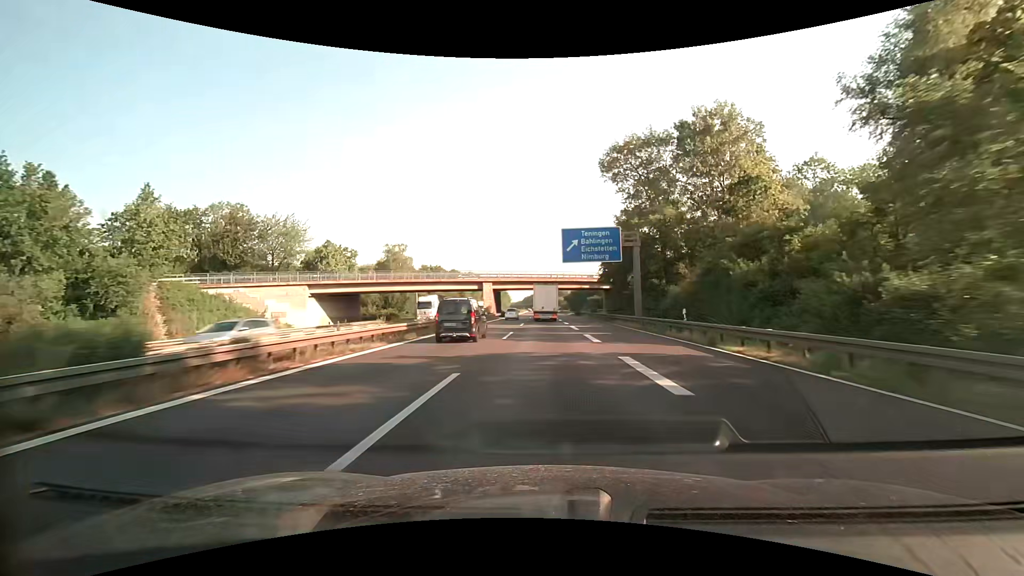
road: motorway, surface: asphalt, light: Day
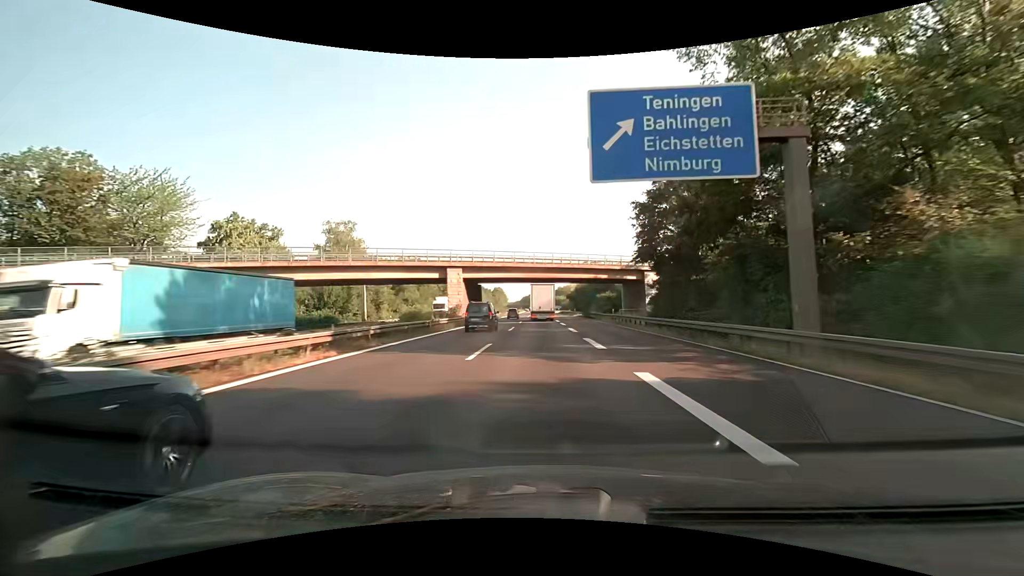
(0.0, +27.4) m; 0°
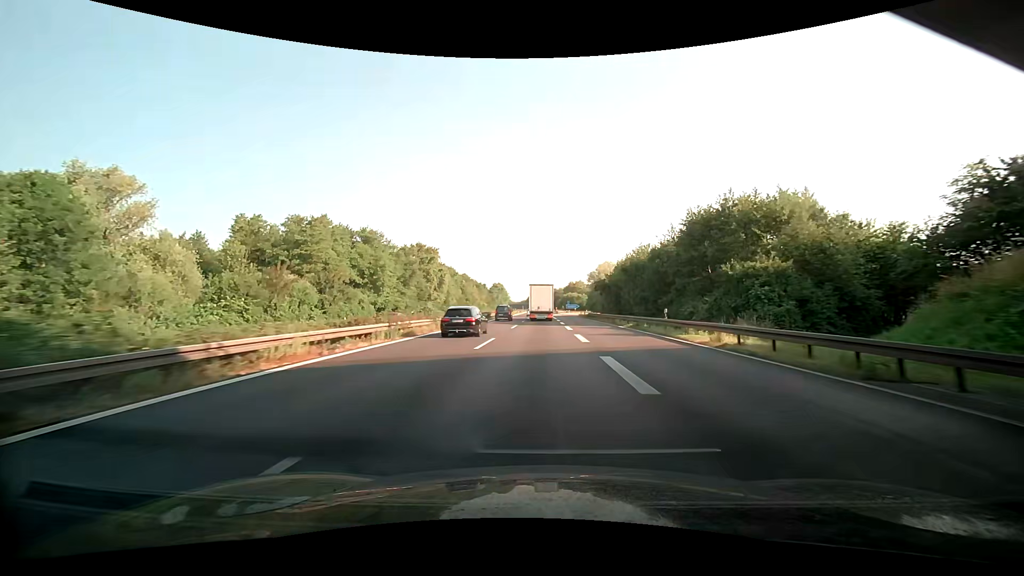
(-0.3, +68.6) m; 0°
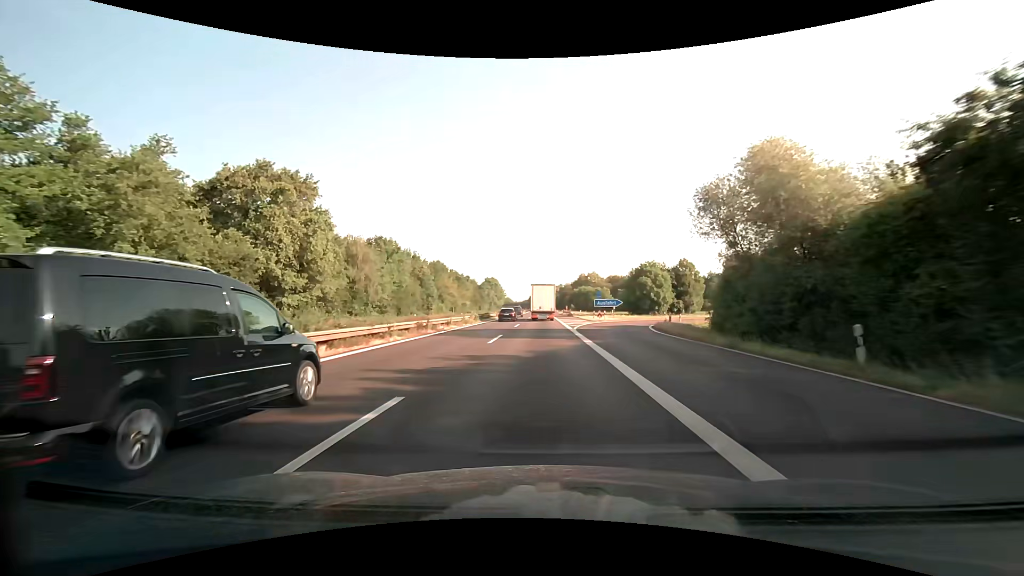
(-0.8, +69.2) m; -1°
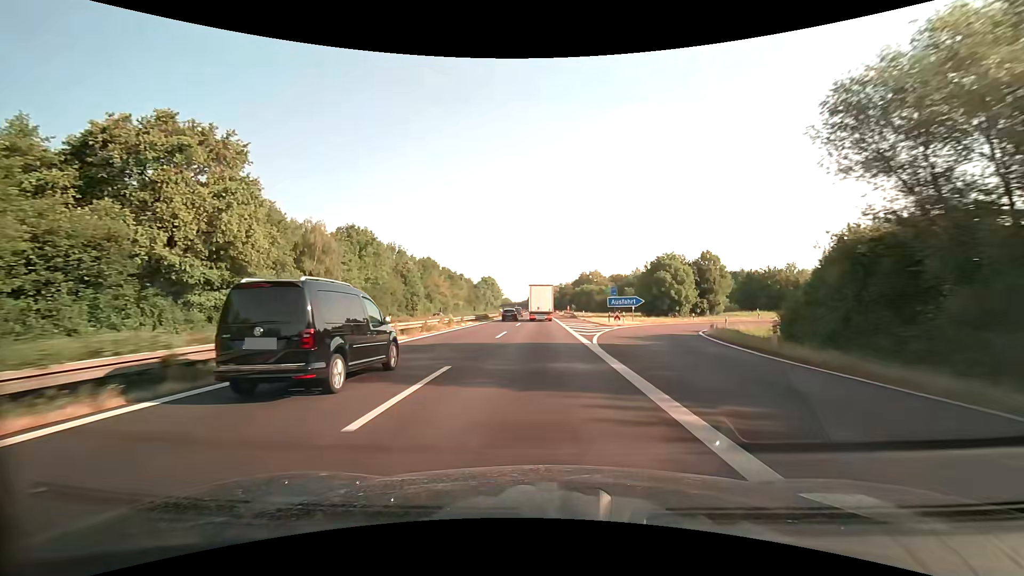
(0.0, +13.9) m; 0°
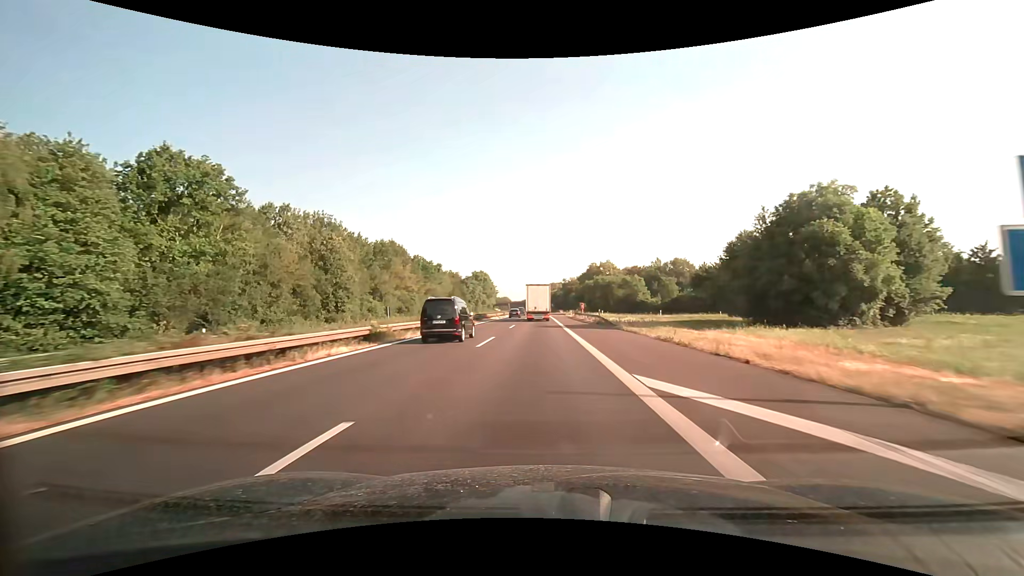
(0.0, +41.8) m; 0°
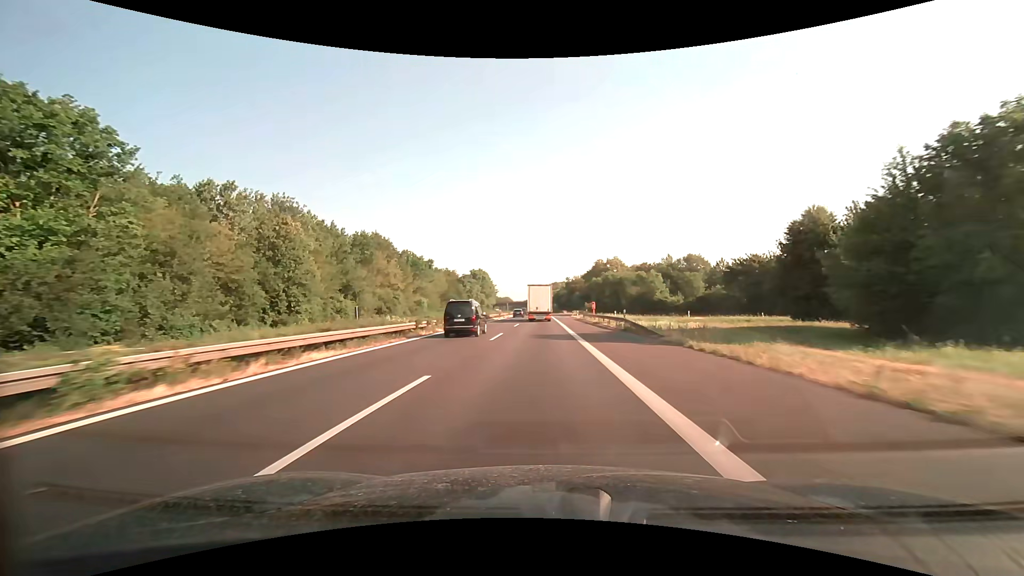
(0.0, +14.0) m; 0°
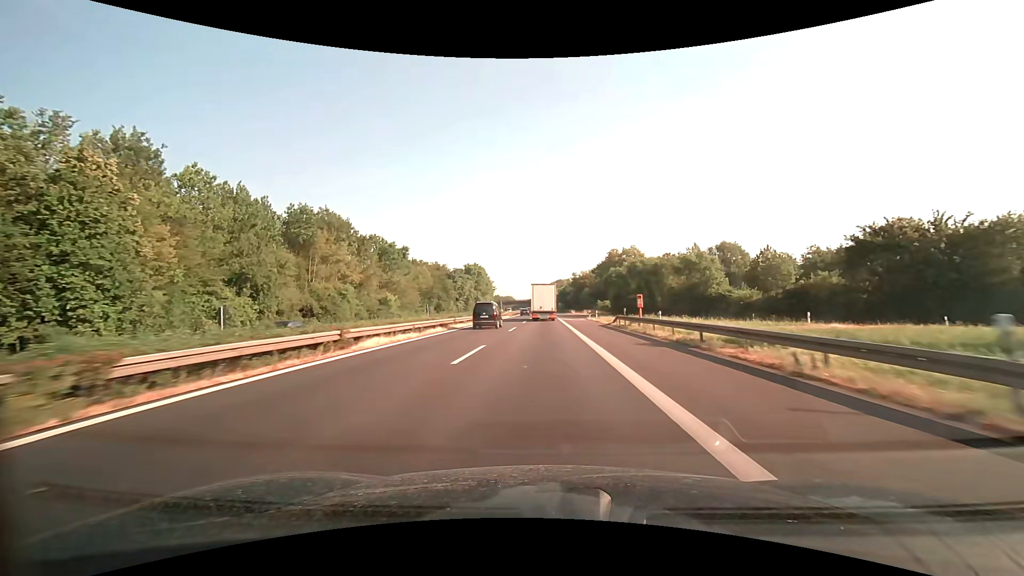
(-0.1, +27.9) m; 0°
(0, +10) (0, +20) (0, +30) (0, +40) (0, +50) (0, +60) (0, +70) (0, +80) (0, +90) (0, +100) m
